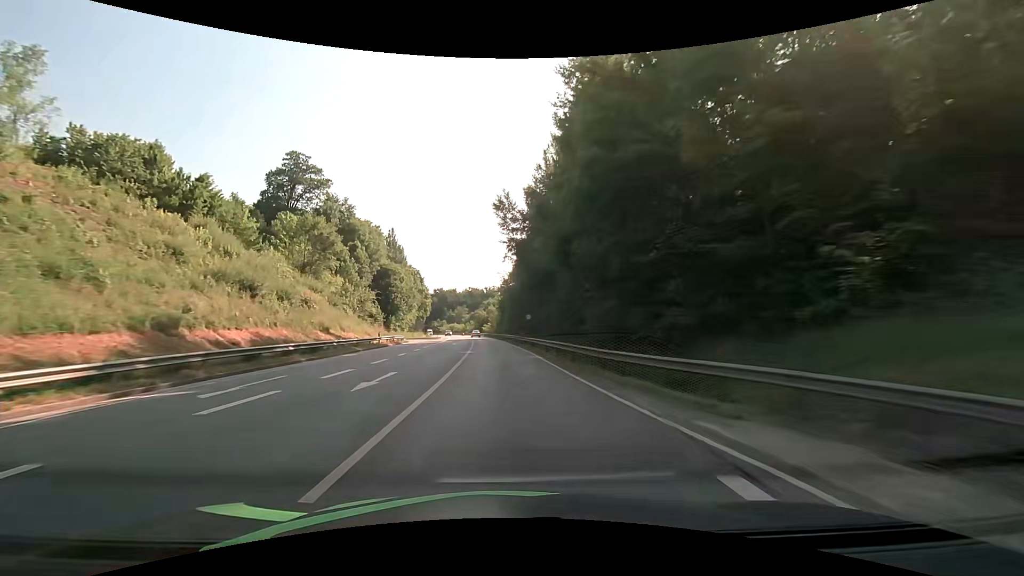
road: primary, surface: asphalt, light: Day
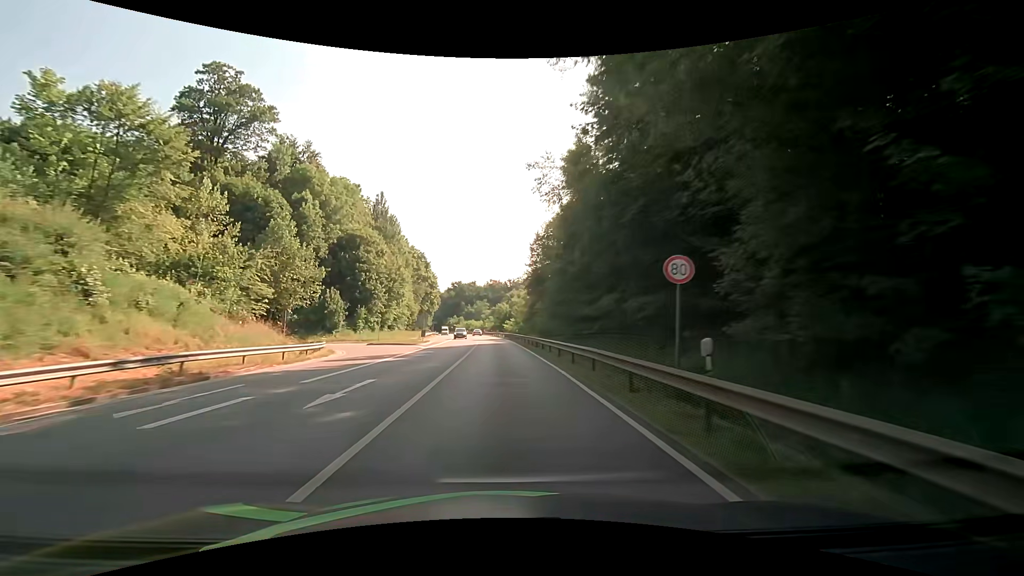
(-0.8, +37.7) m; -3°
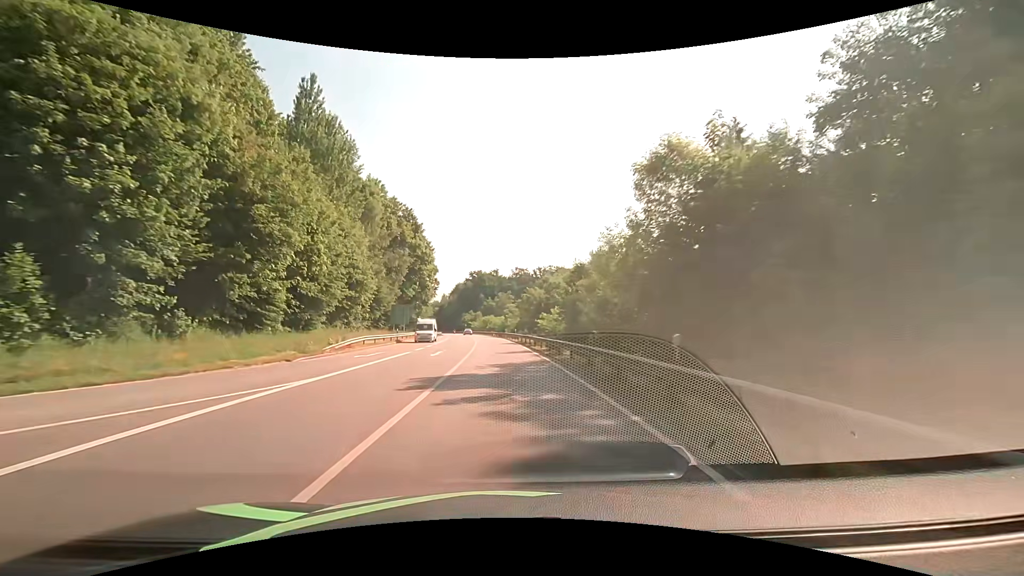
(-1.2, +50.3) m; -3°
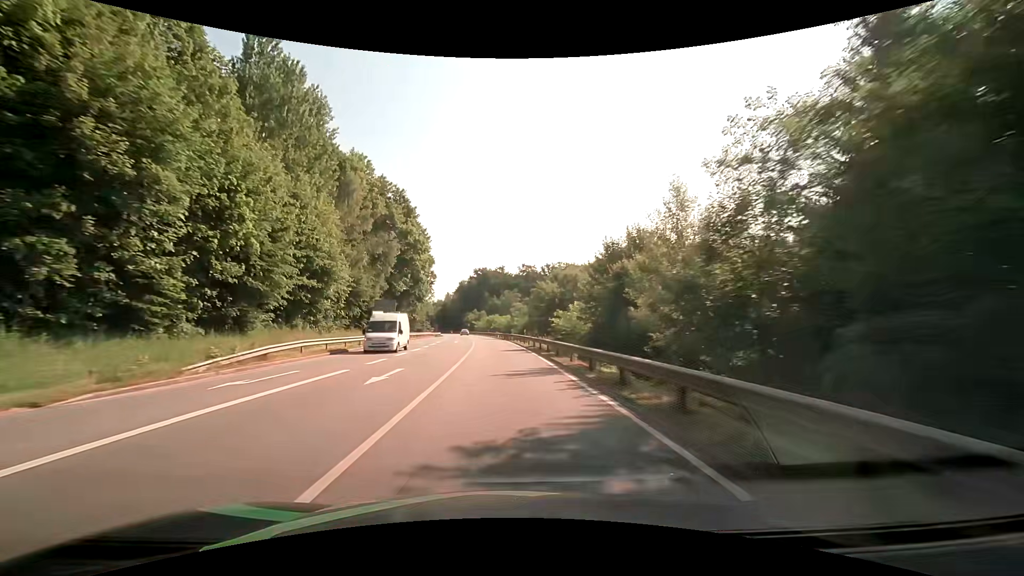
(-0.1, +12.6) m; -1°
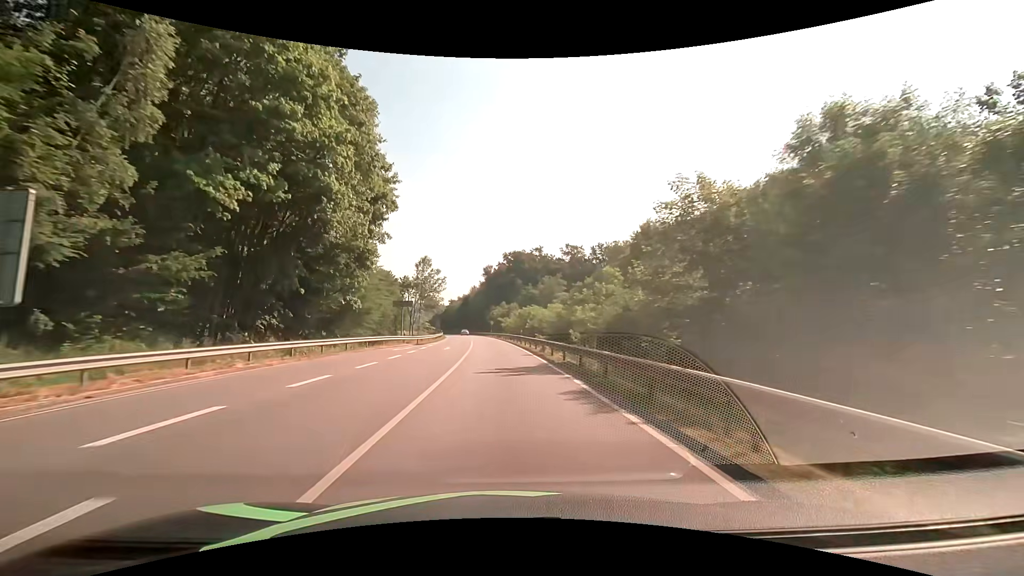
(-1.6, +50.2) m; -4°
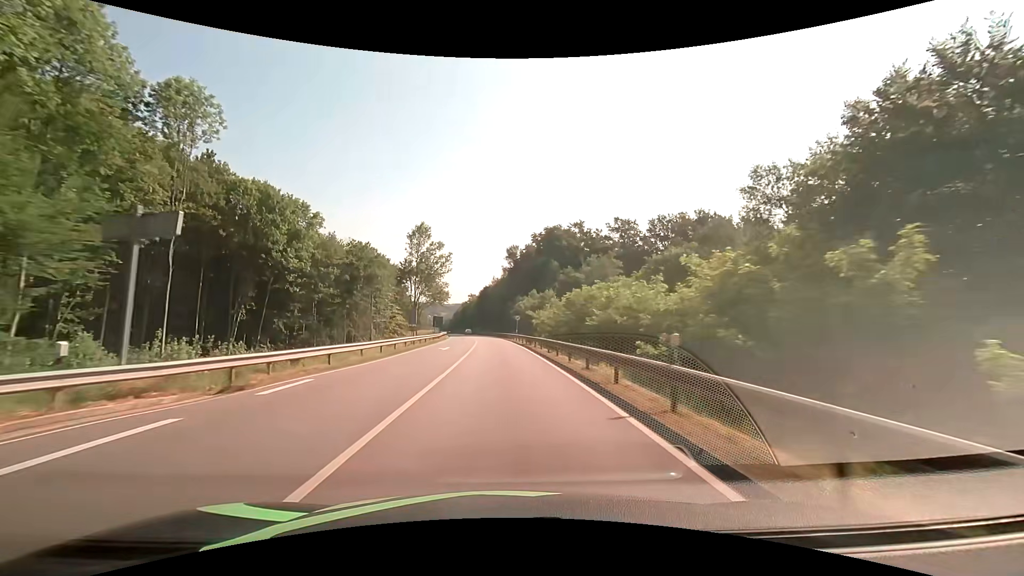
(-1.0, +37.6) m; -3°
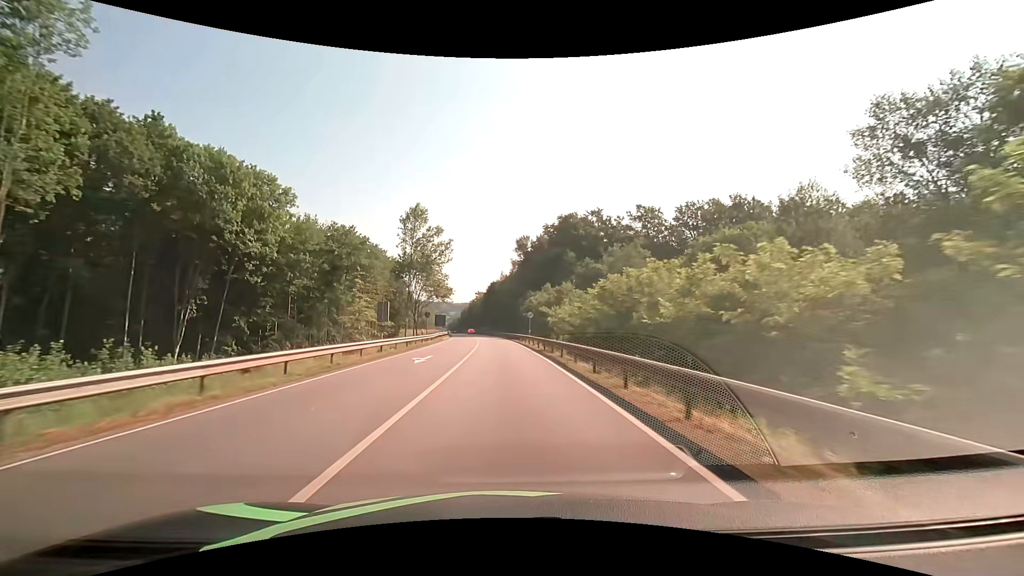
(-0.2, +12.6) m; -1°
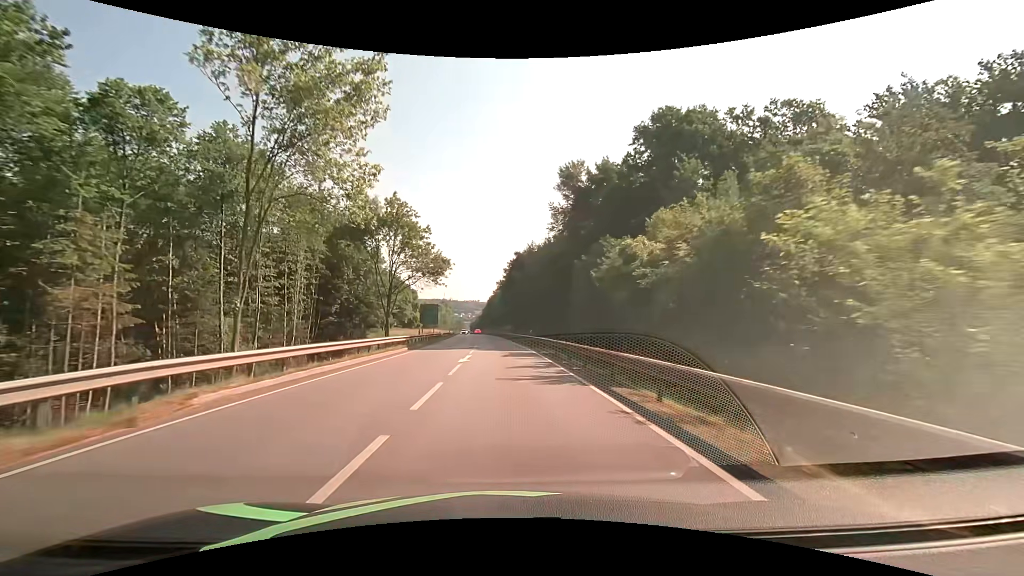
(-1.4, +50.3) m; -3°
(0, +10) (0, +20) (-1, +30) (-1, +40) (-2, +50) (-2, +60) (-3, +70) (-3, +80) (-4, +90) (-5, +100) m
